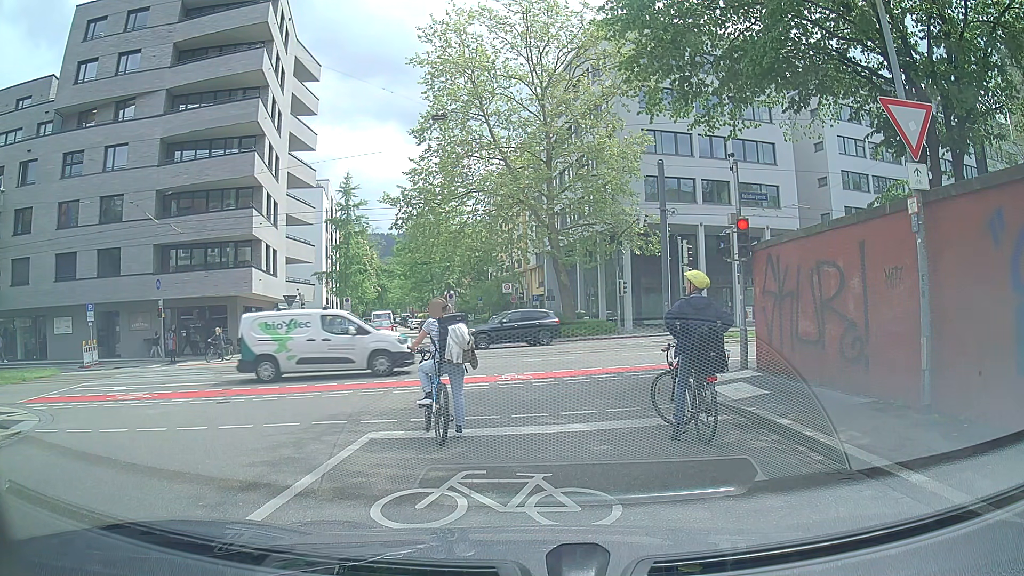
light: Day
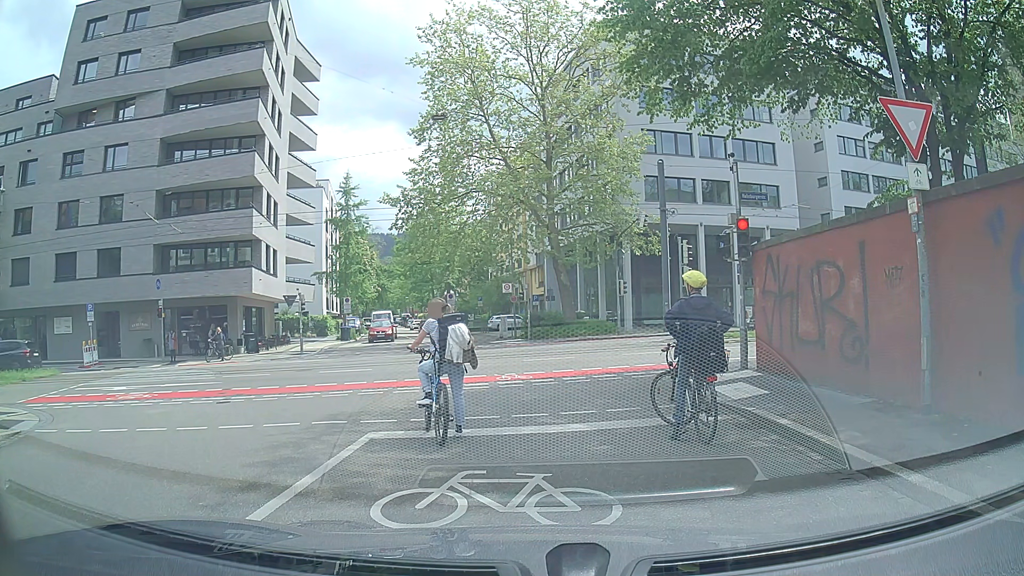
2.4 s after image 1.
(0.0, 0.0) m; 0°
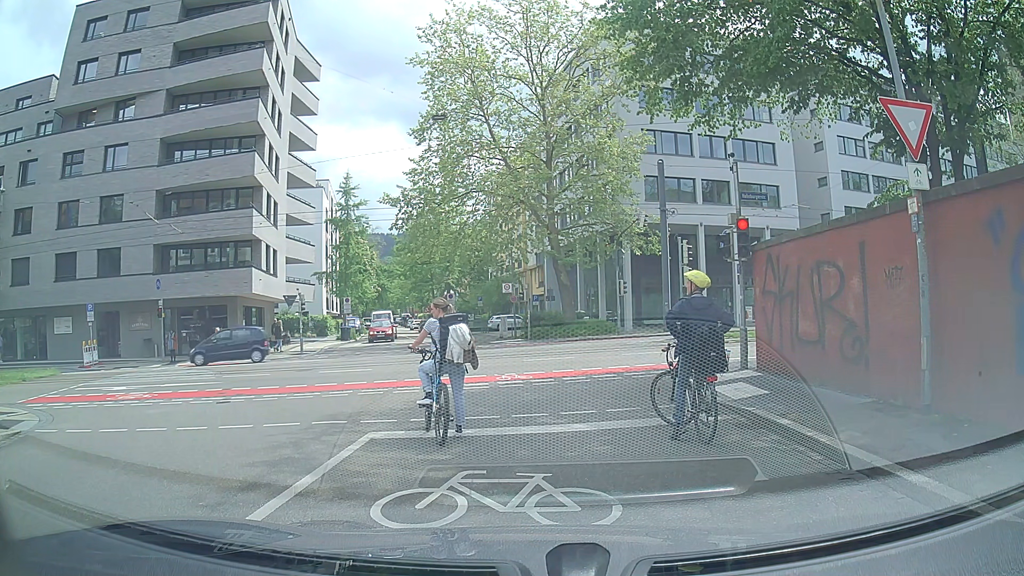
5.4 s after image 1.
(0.0, 0.0) m; 0°
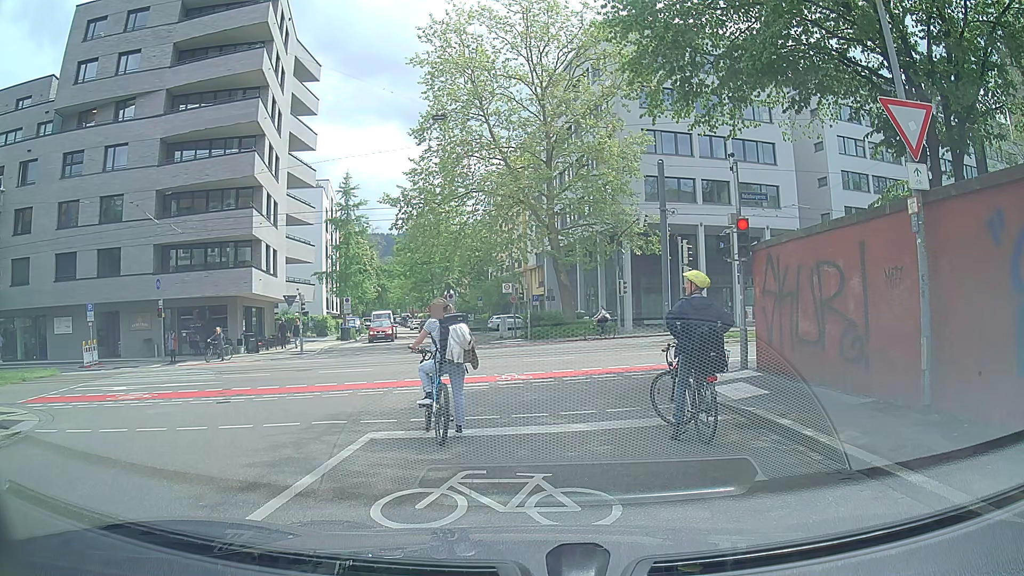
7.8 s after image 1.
(0.0, 0.0) m; 0°
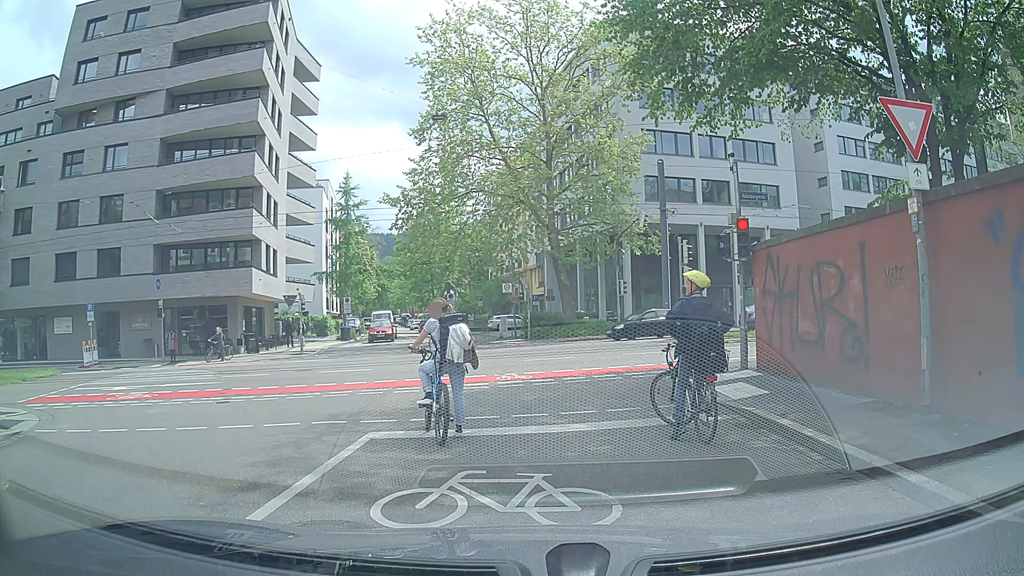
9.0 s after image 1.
(0.0, 0.0) m; 0°
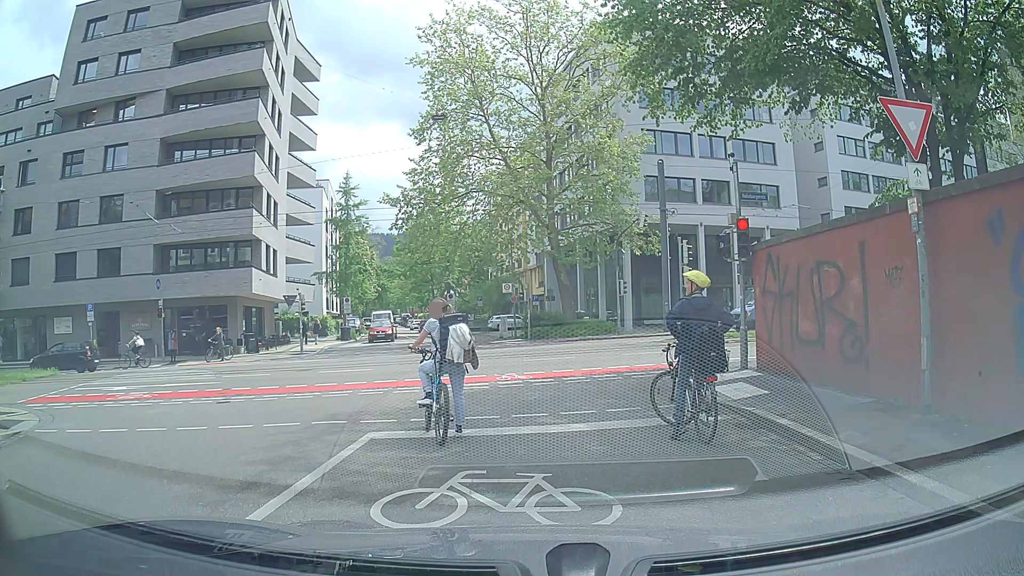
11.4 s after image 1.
(0.0, 0.0) m; 0°
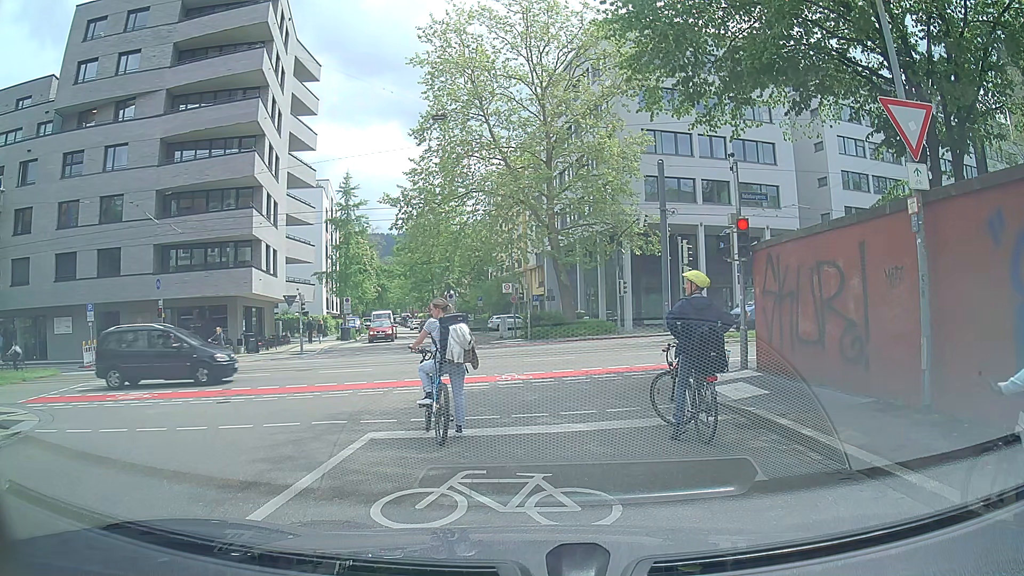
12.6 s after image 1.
(0.0, 0.0) m; 0°
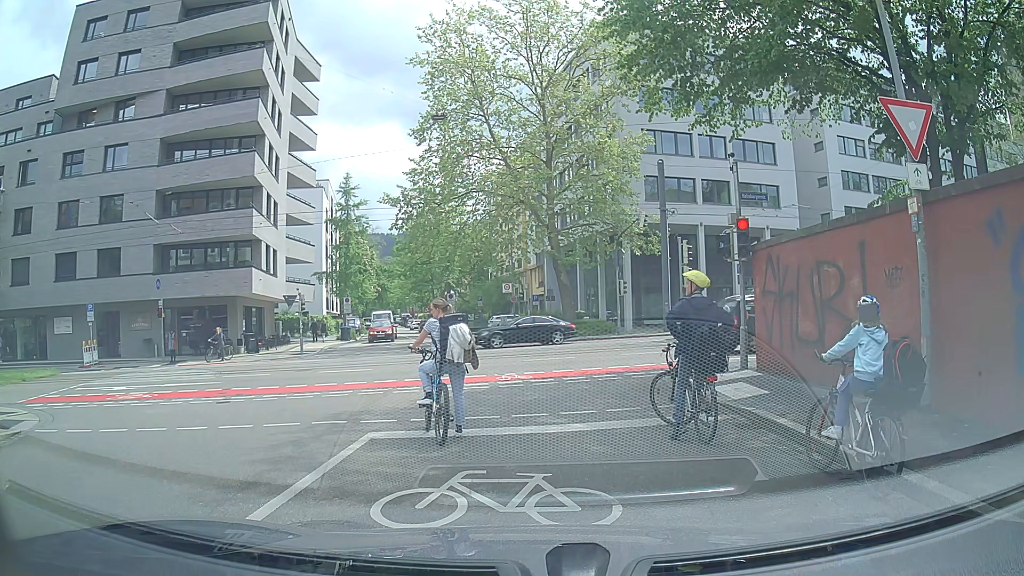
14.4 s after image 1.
(0.0, 0.0) m; 0°
